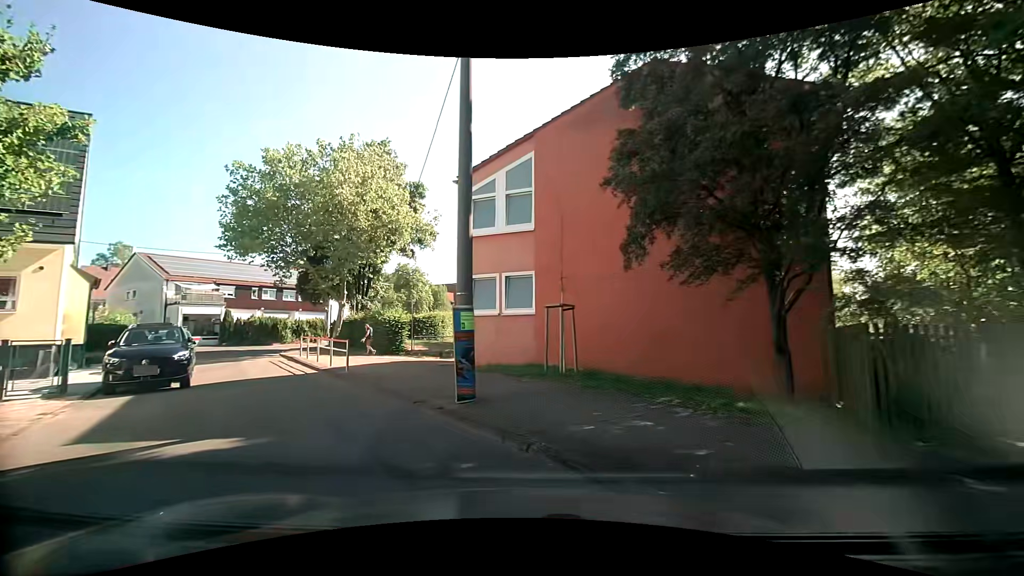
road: residential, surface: asphalt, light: Day
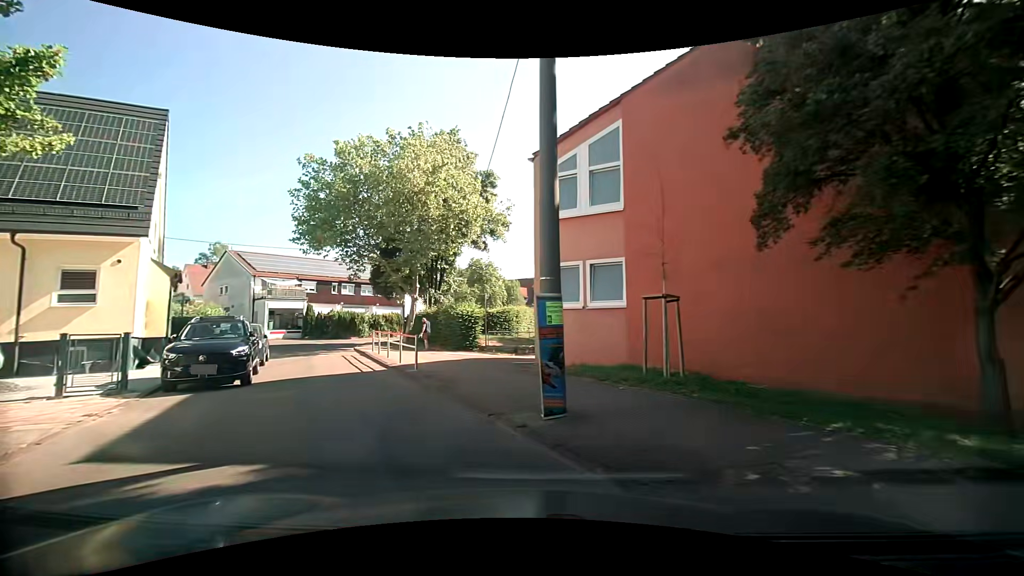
(-0.2, +1.9) m; -10°
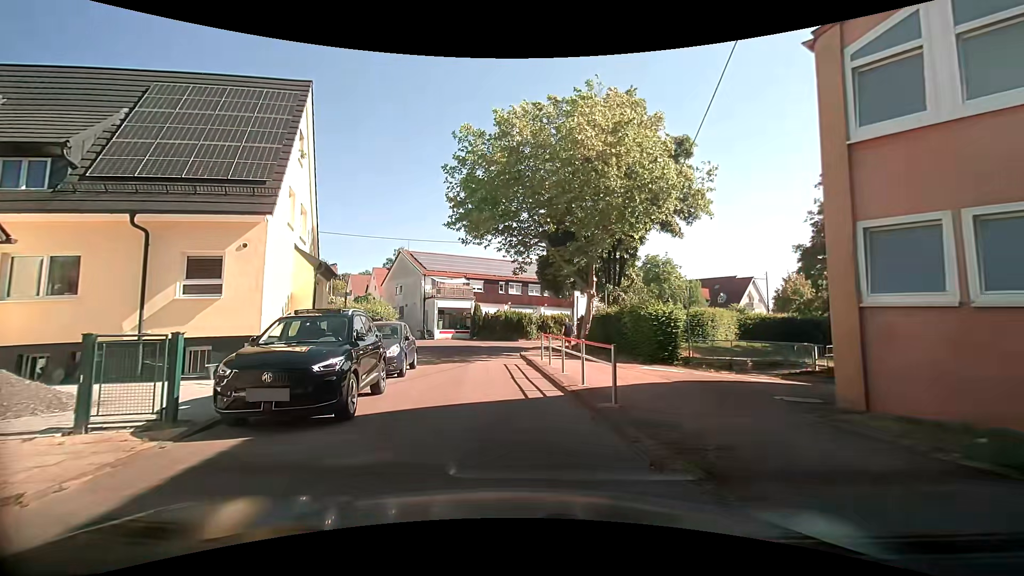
(-1.2, +5.8) m; -20°
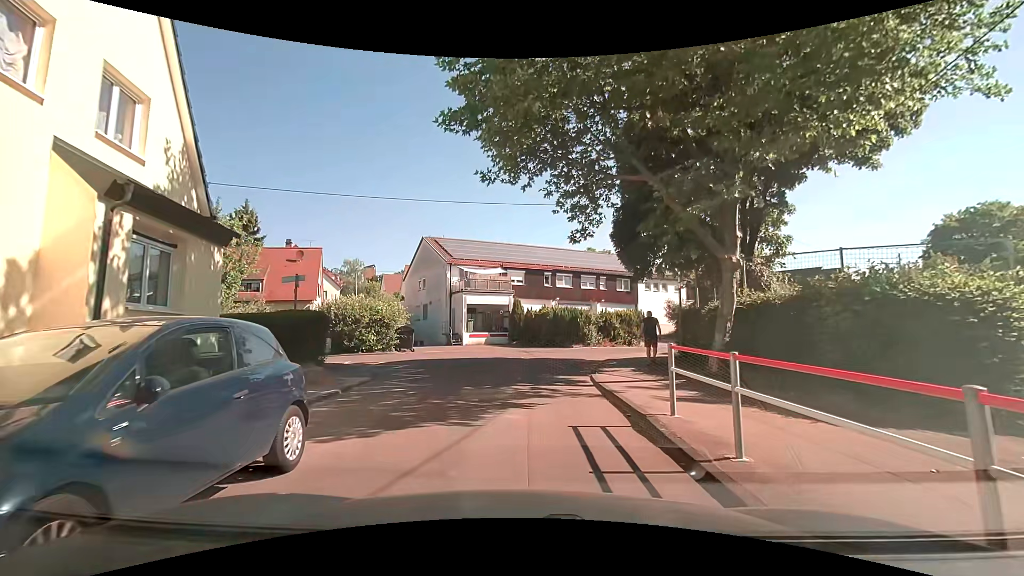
(-0.6, +11.1) m; -5°
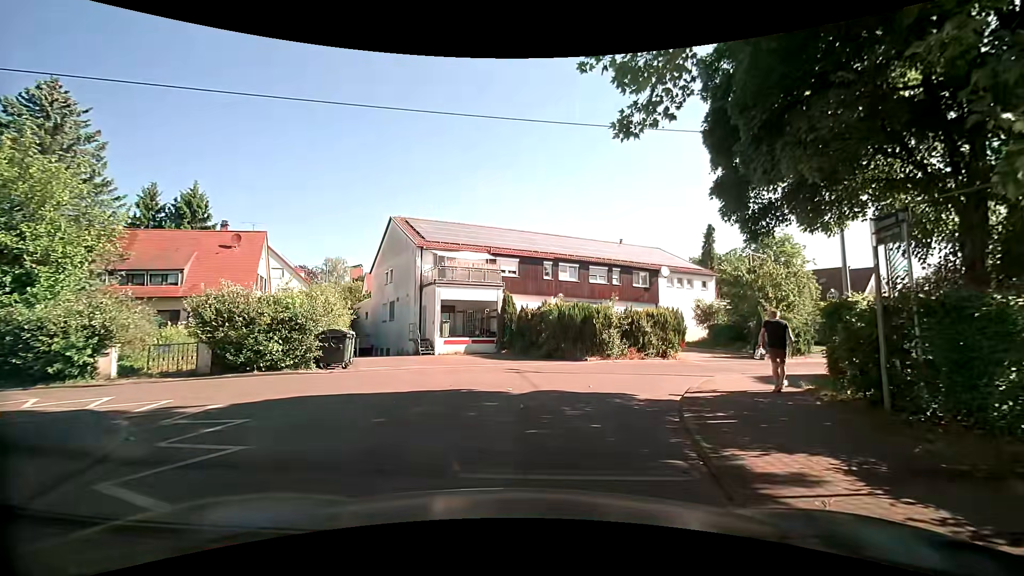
(-0.1, +9.7) m; -1°
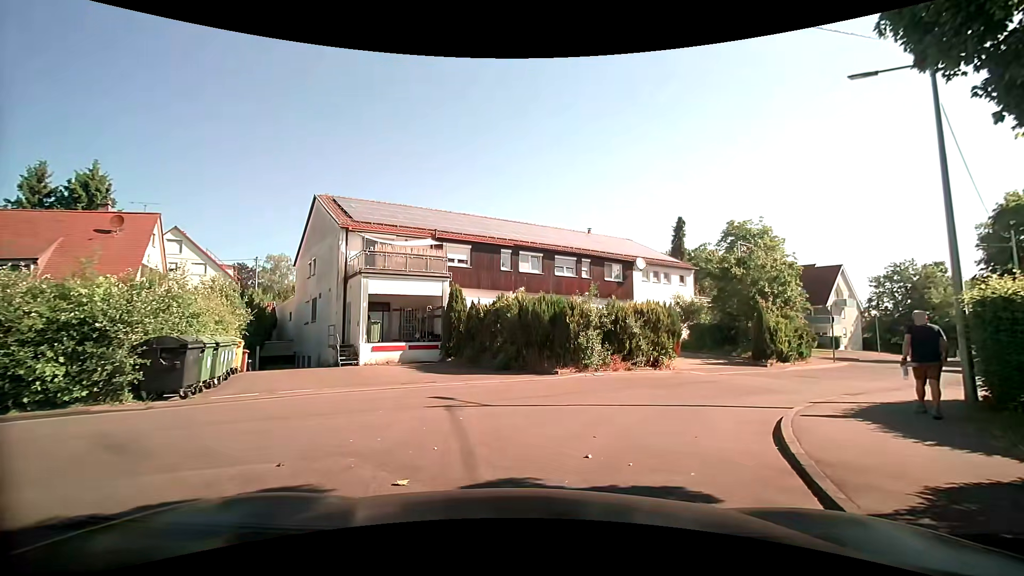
(+0.3, +6.0) m; +6°
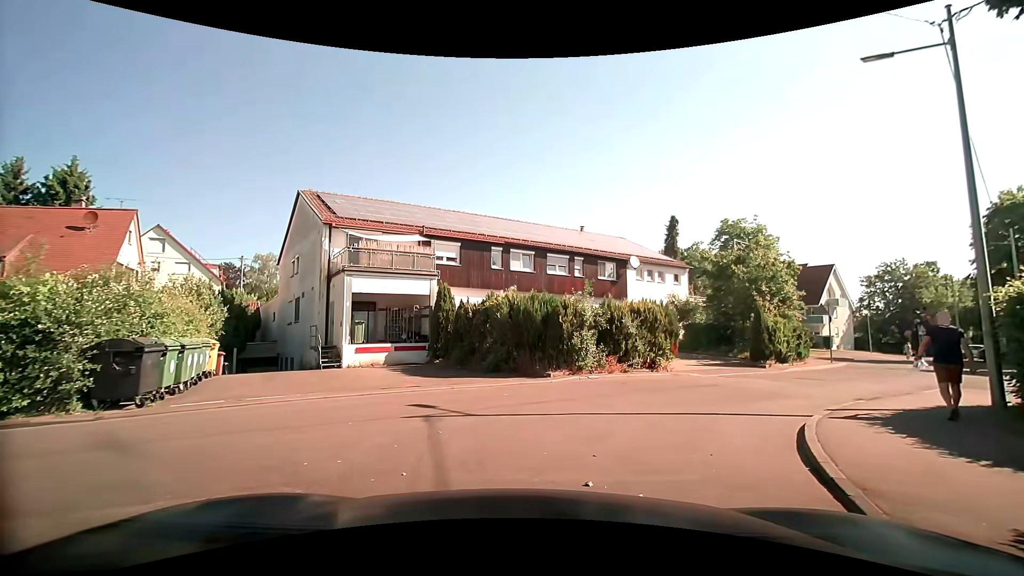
(0.0, +0.9) m; +1°
